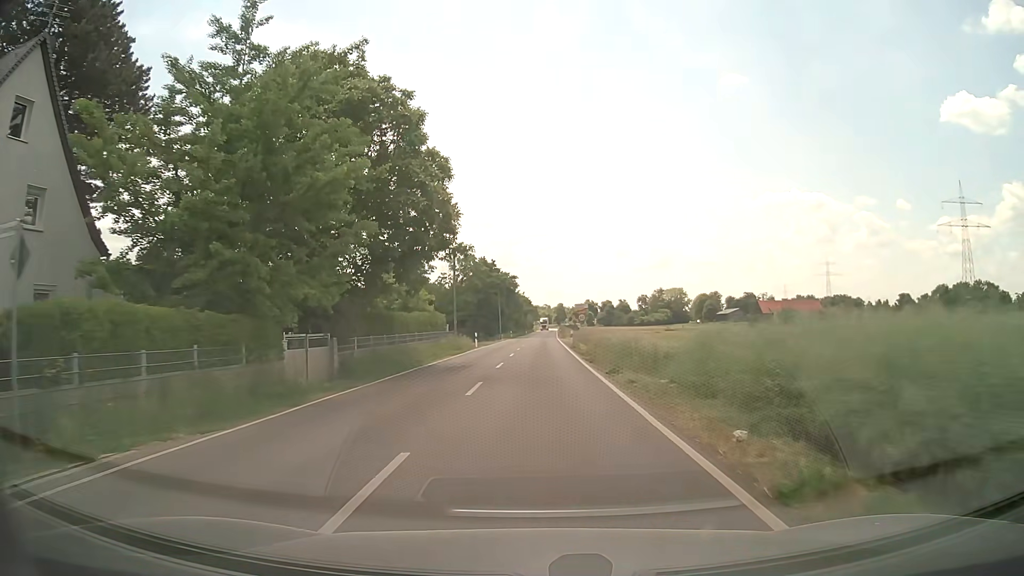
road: tertiary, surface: asphalt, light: Day
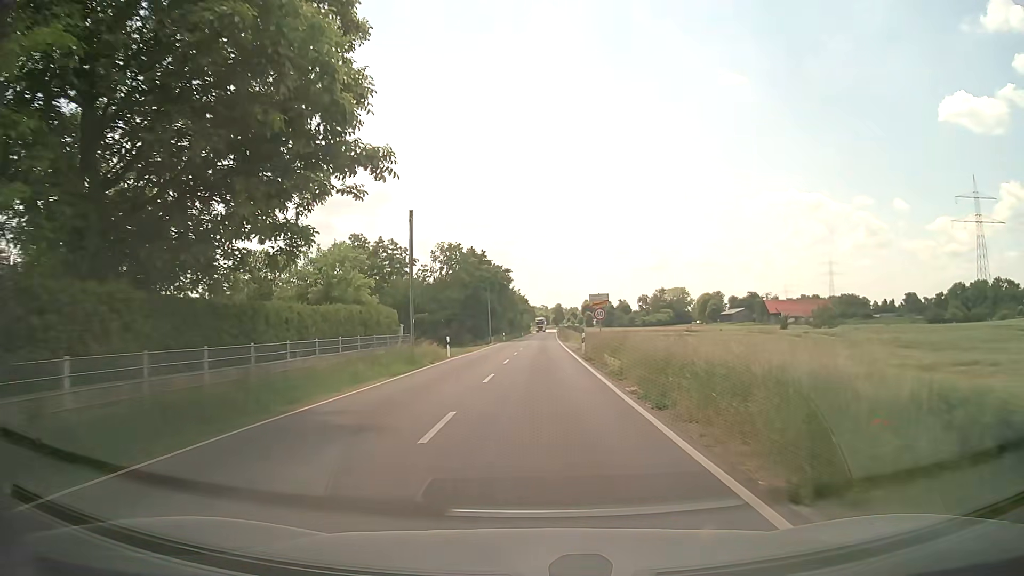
(0.0, +14.3) m; 0°
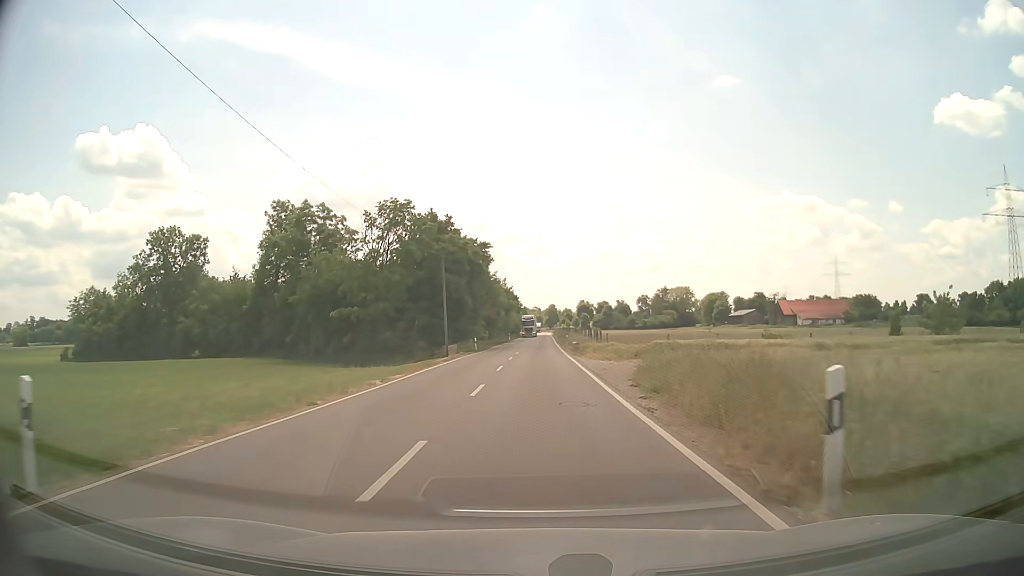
(+0.2, +29.7) m; 0°
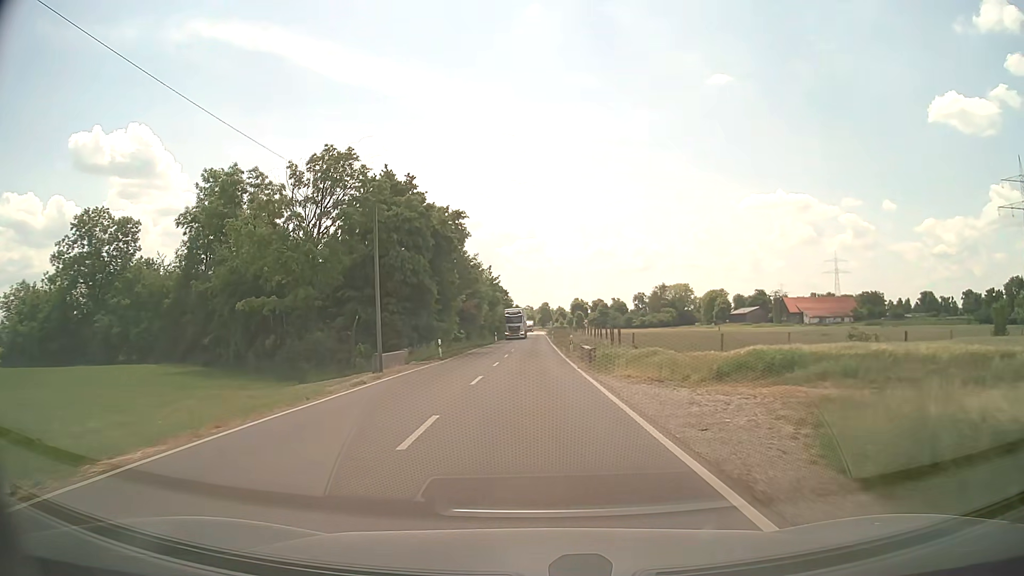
(+0.1, +16.0) m; +1°
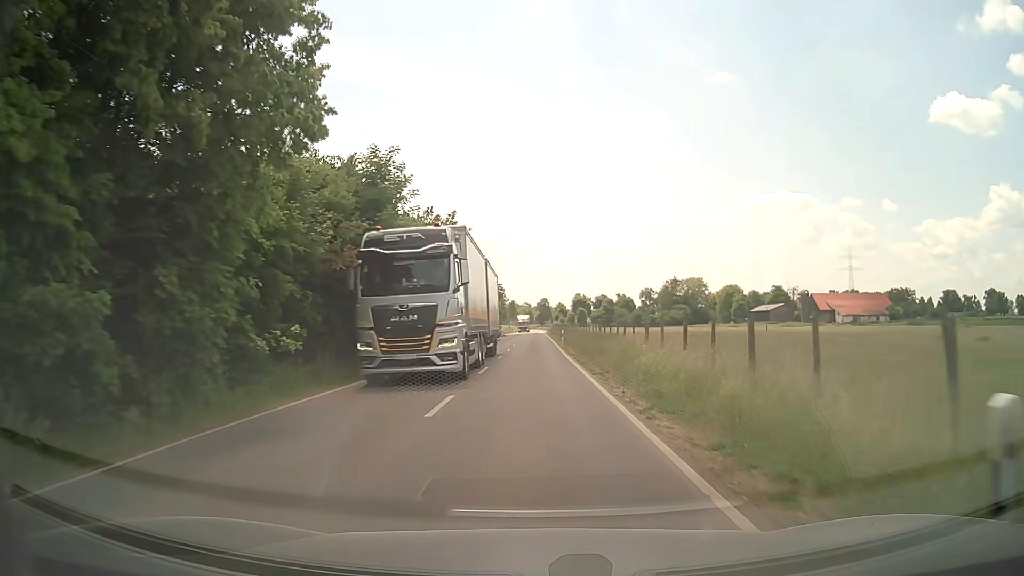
(+0.1, +33.7) m; 0°
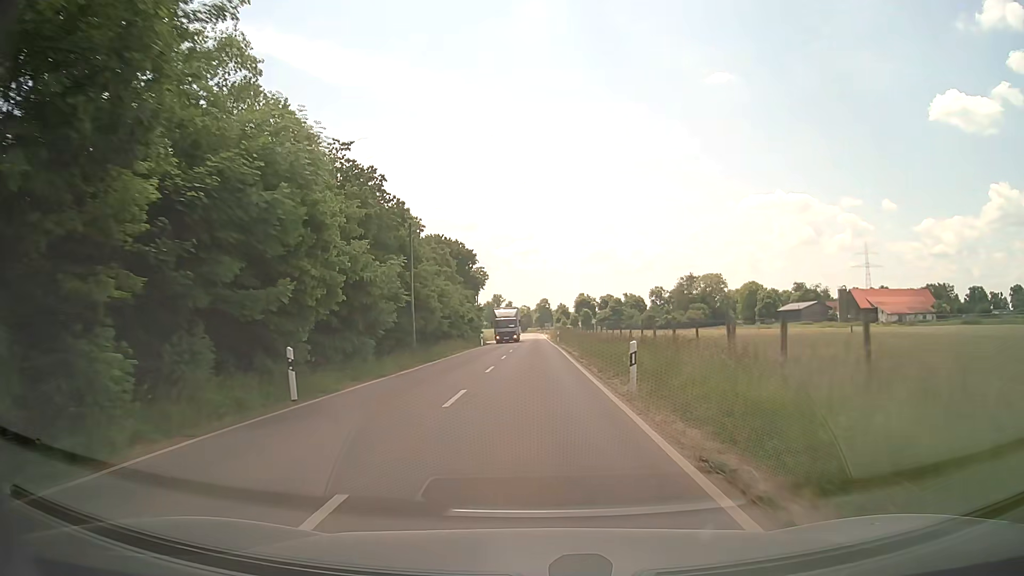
(0.0, +34.6) m; 0°
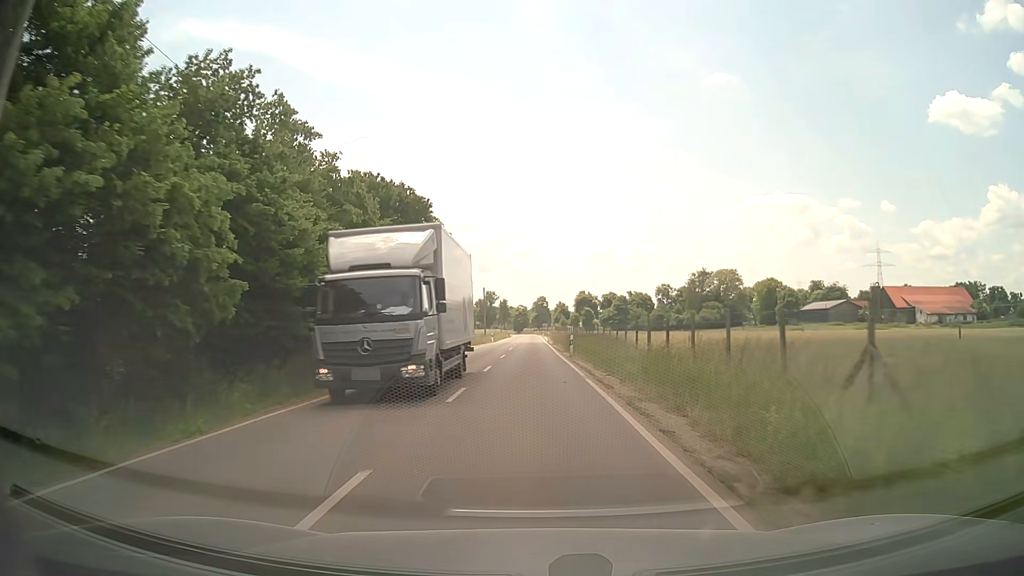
(0.0, +26.2) m; 0°
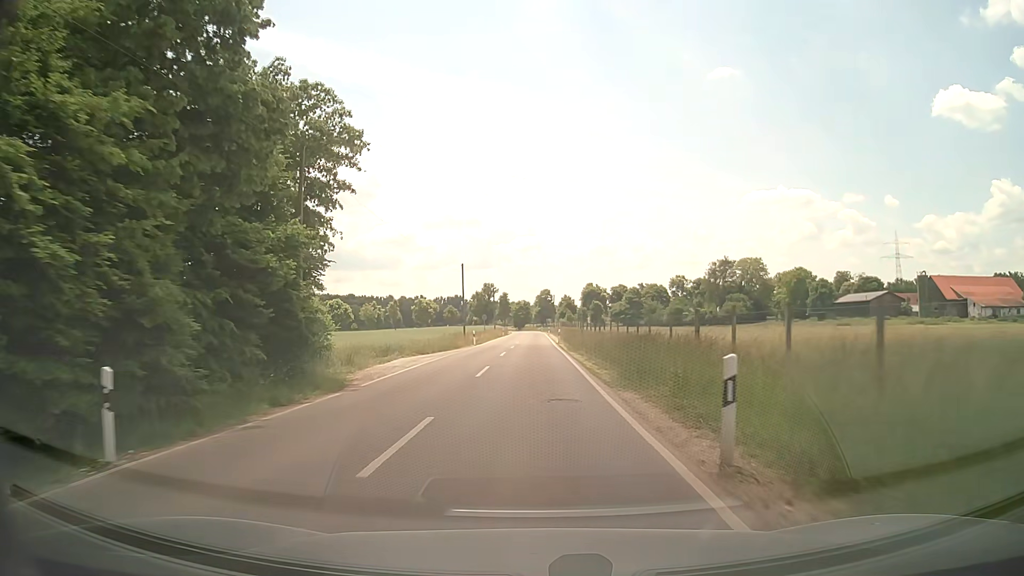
(0.0, +26.3) m; 0°
(0, +10) (0, +20) (0, +30) (0, +40) (0, +50) (0, +60) (0, +70) (0, +80) (0, +90) (0, +100) m
